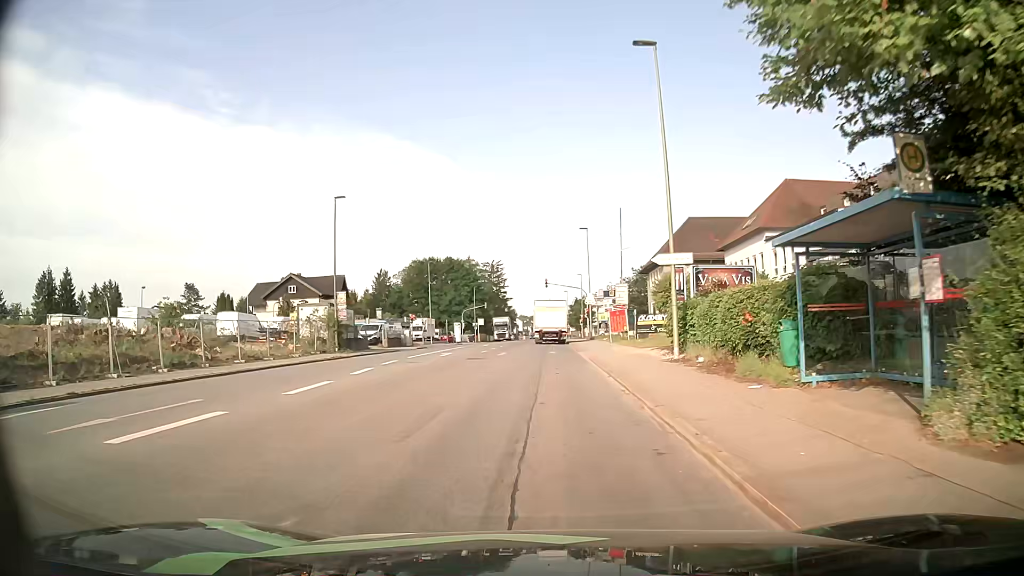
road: tertiary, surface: asphalt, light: Day
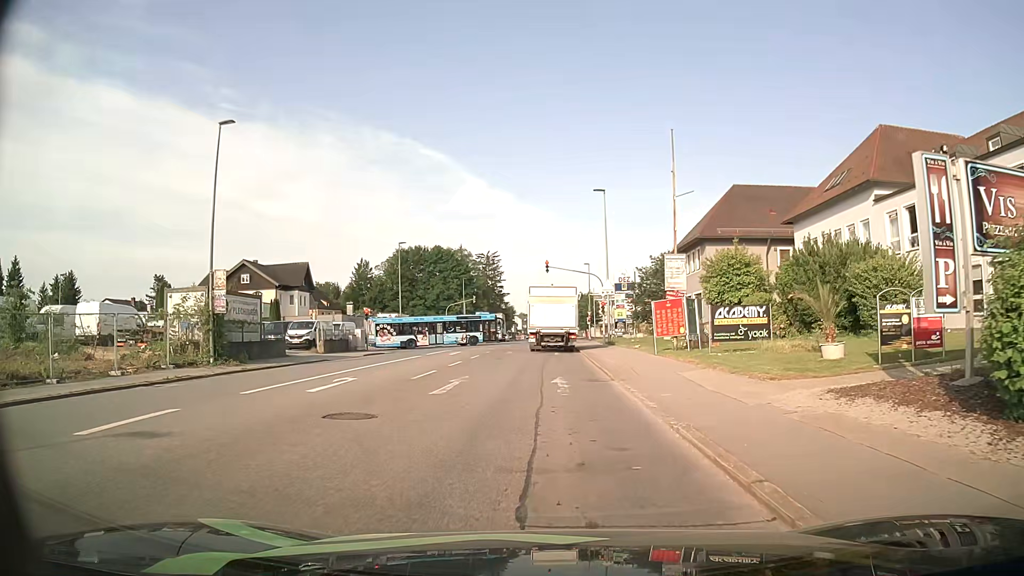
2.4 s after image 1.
(0.0, +17.2) m; 0°
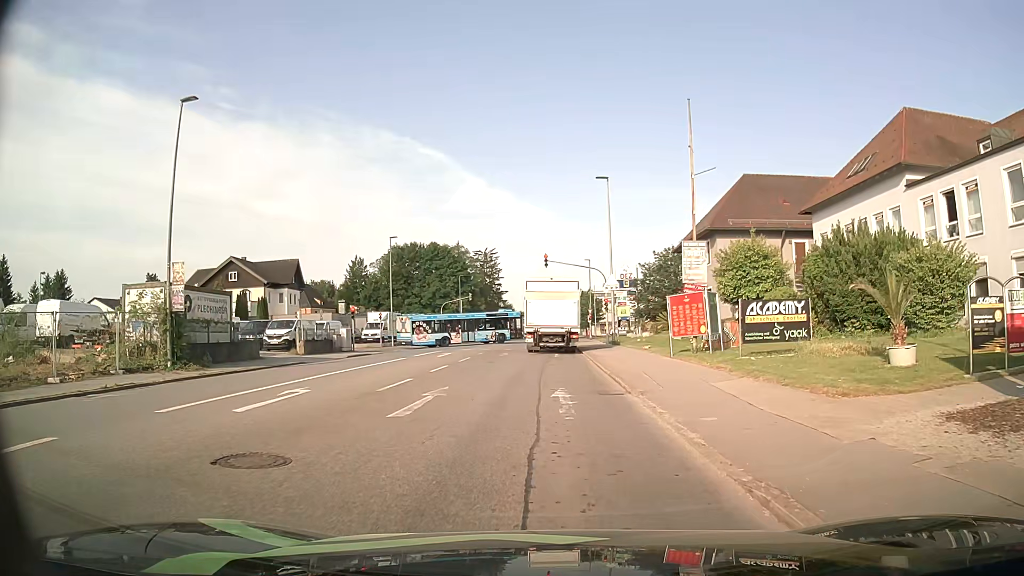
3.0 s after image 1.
(0.0, +3.3) m; +1°
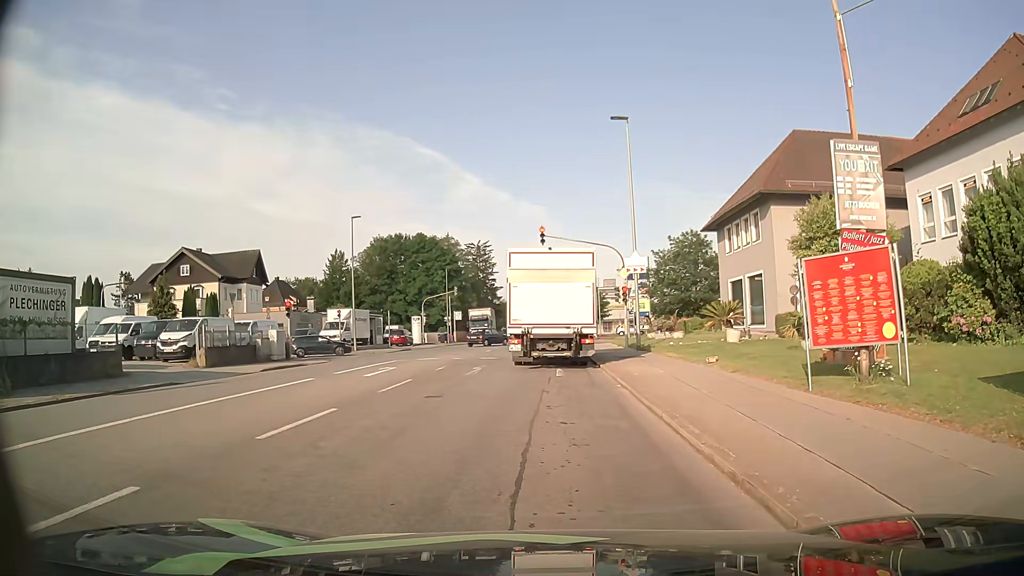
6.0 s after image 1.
(-0.2, +11.6) m; -1°
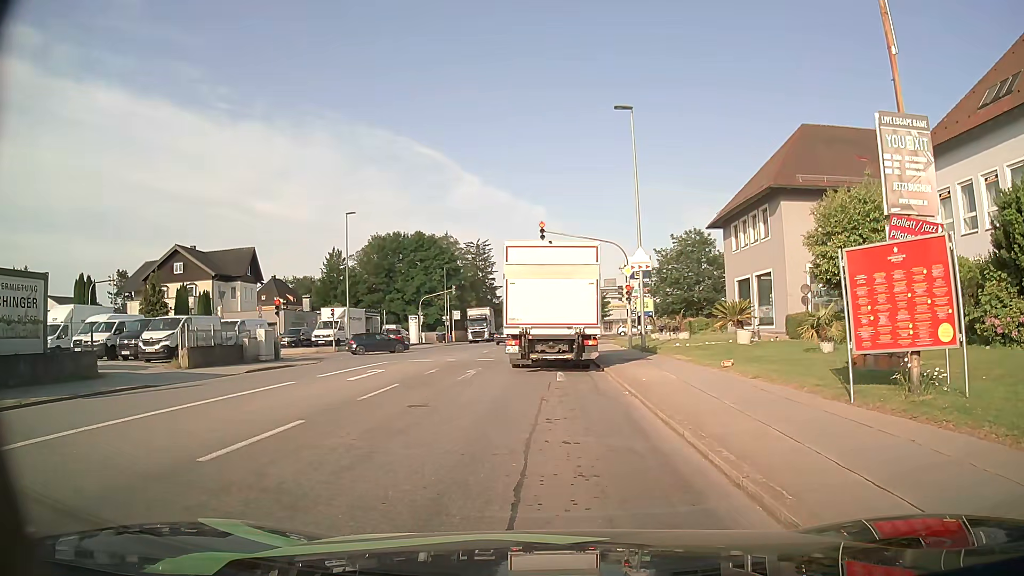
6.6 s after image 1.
(0.0, +1.4) m; 0°
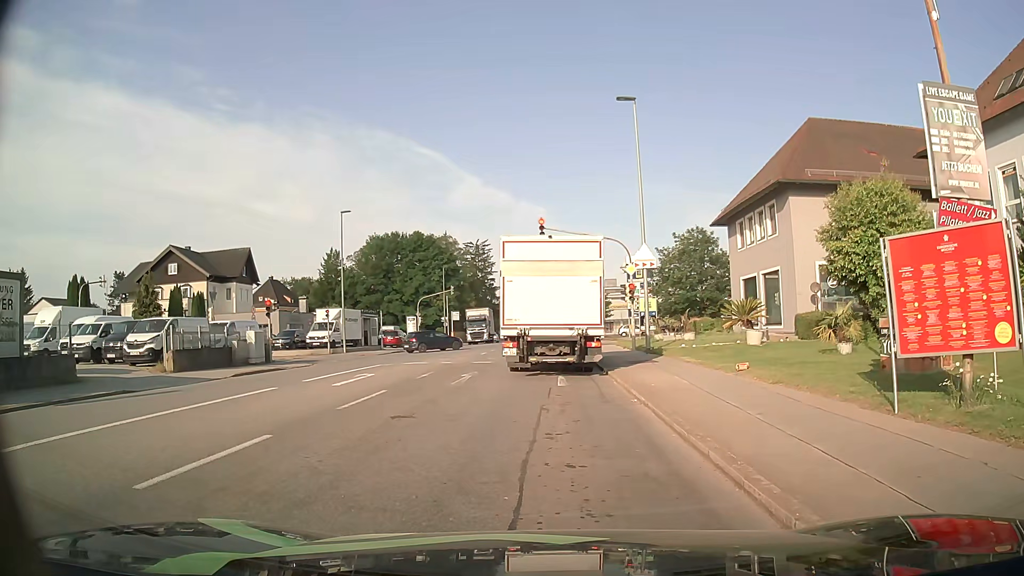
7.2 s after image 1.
(0.0, +1.2) m; +2°
